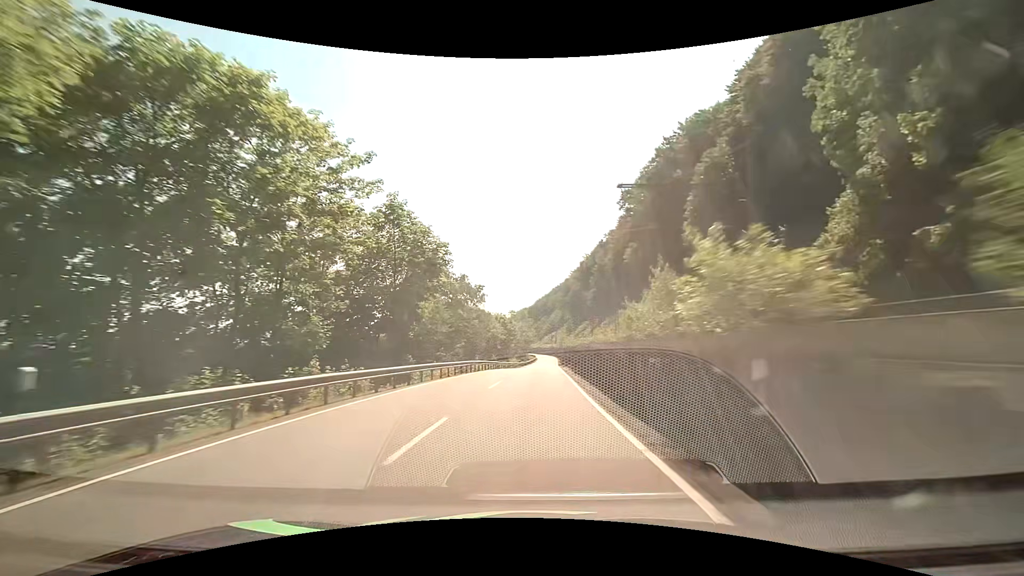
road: primary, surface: asphalt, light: Day
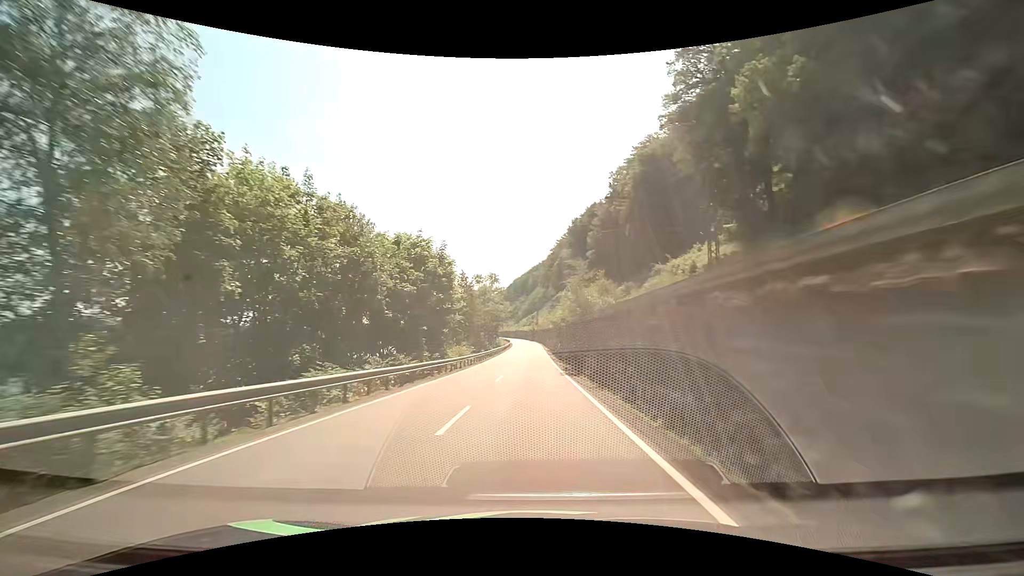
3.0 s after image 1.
(+1.3, +57.6) m; +2°
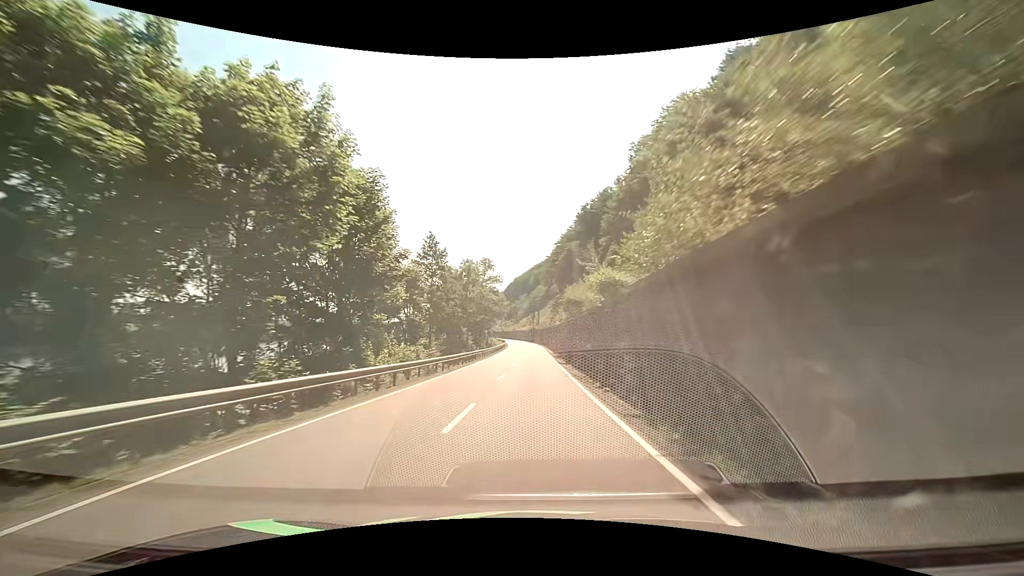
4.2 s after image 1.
(+0.1, +23.7) m; 0°
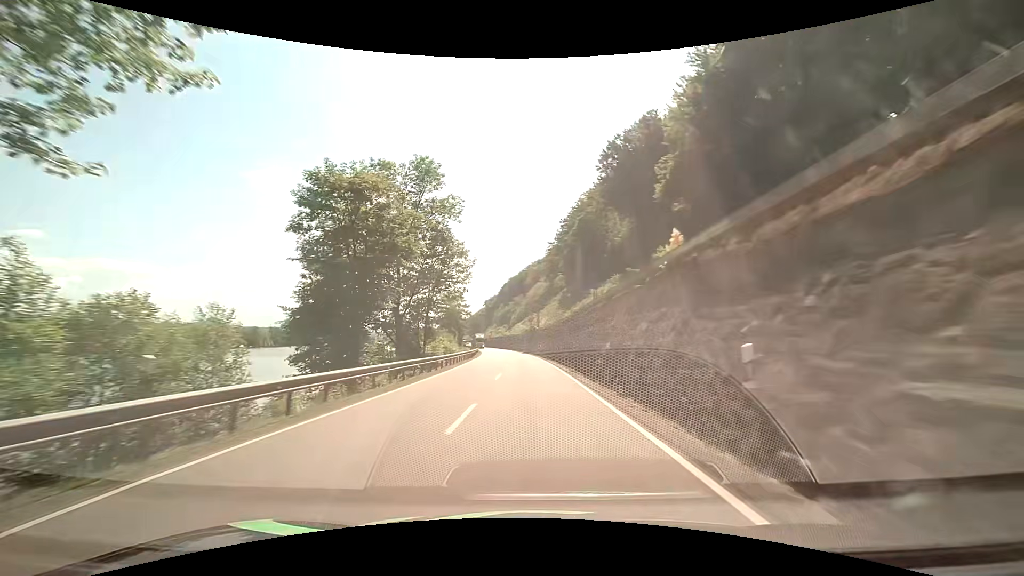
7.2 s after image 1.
(+0.1, +60.3) m; 0°
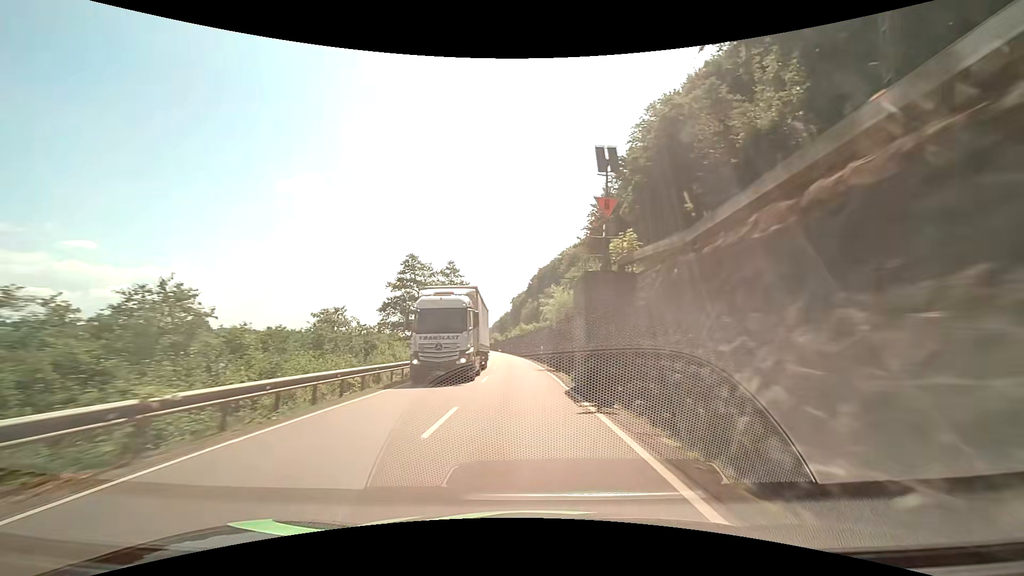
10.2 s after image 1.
(-1.0, +60.2) m; -3°
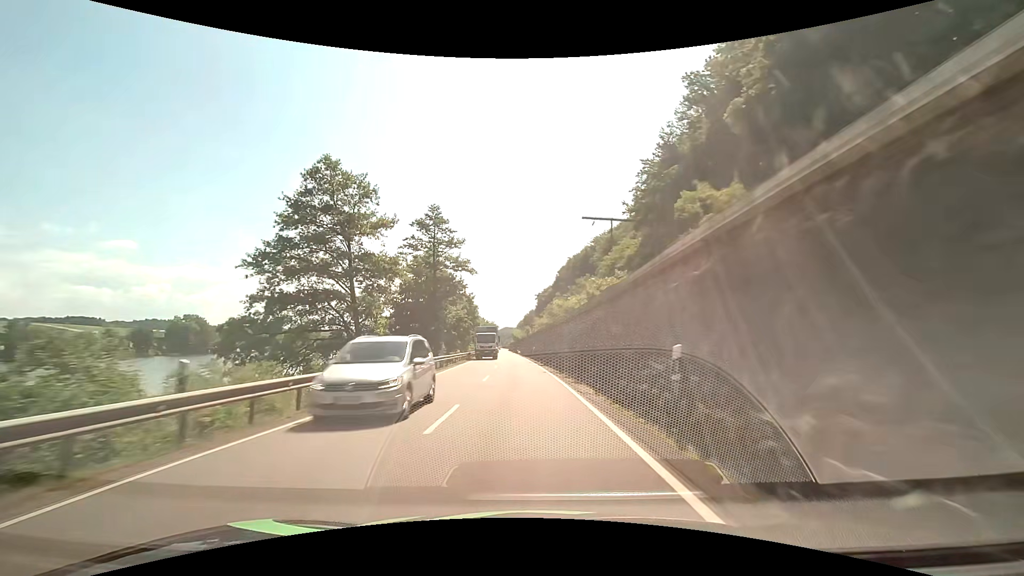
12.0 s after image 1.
(-1.0, +35.6) m; -3°
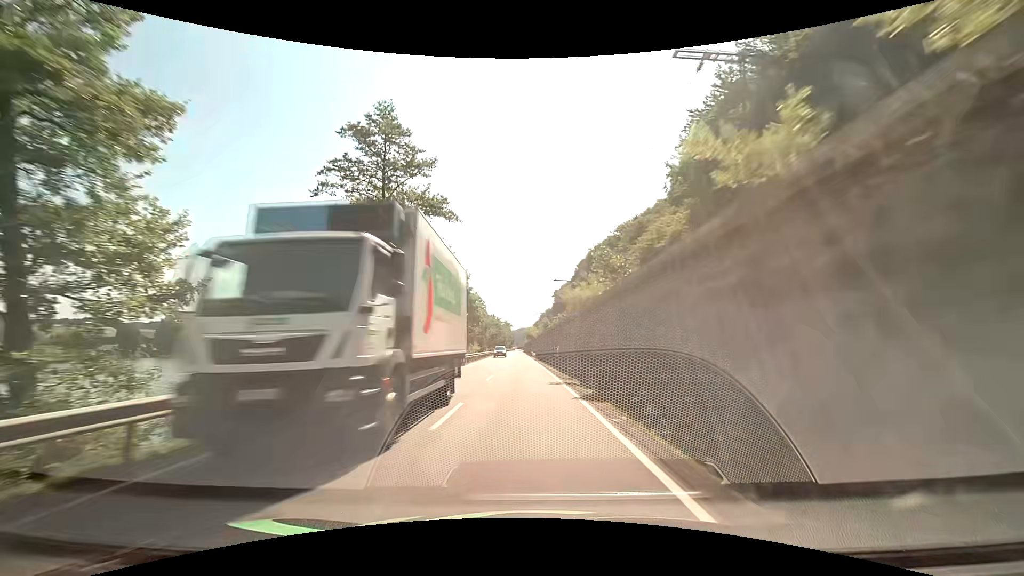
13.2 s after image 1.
(-0.4, +23.5) m; -2°
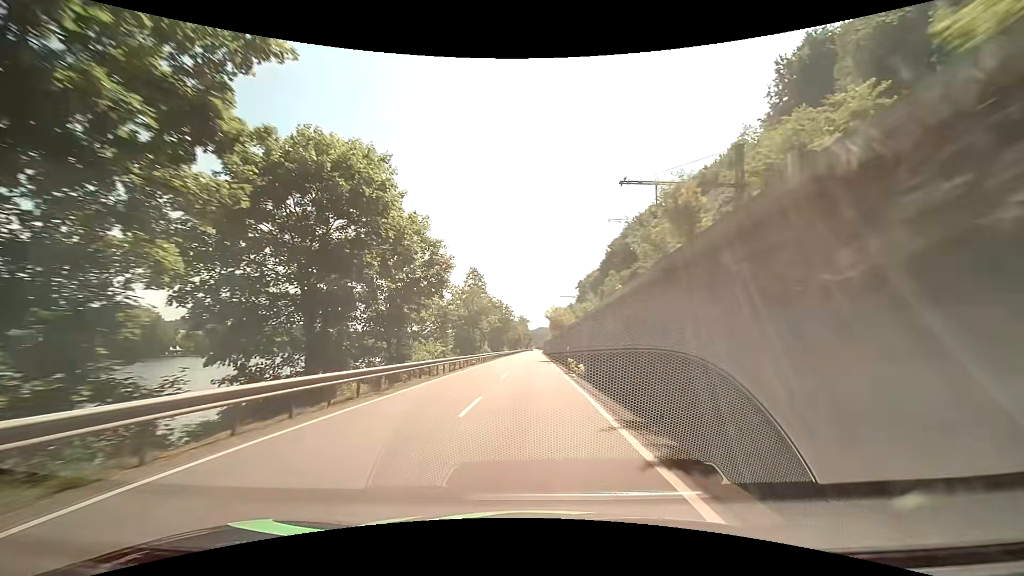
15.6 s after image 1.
(-1.2, +46.4) m; -3°
(0, +10) (0, +20) (0, +30) (0, +40) (0, +50) (0, +60) (0, +70) (0, +80) (0, +90) (0, +100) m
